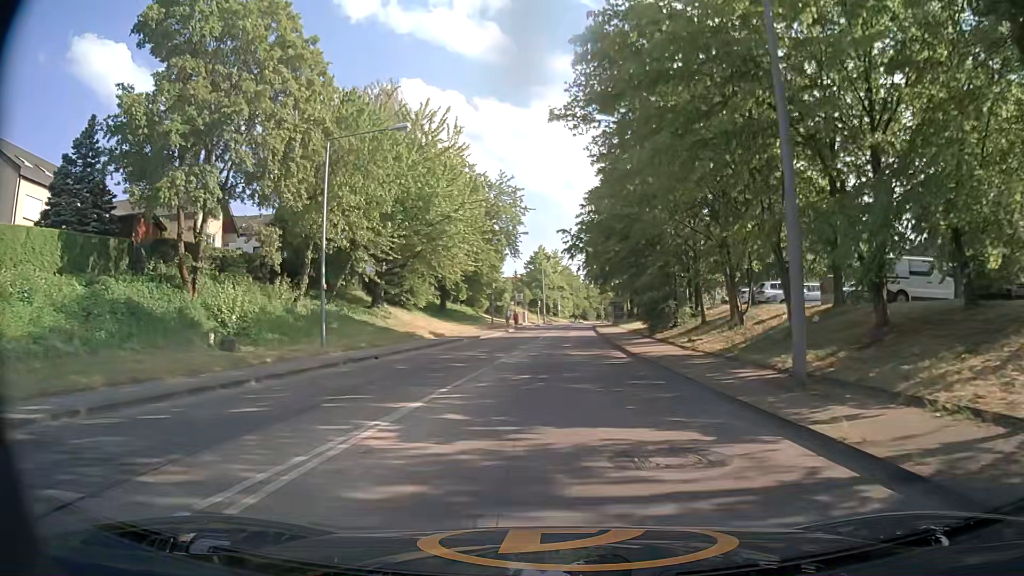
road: tertiary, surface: concrete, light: Day
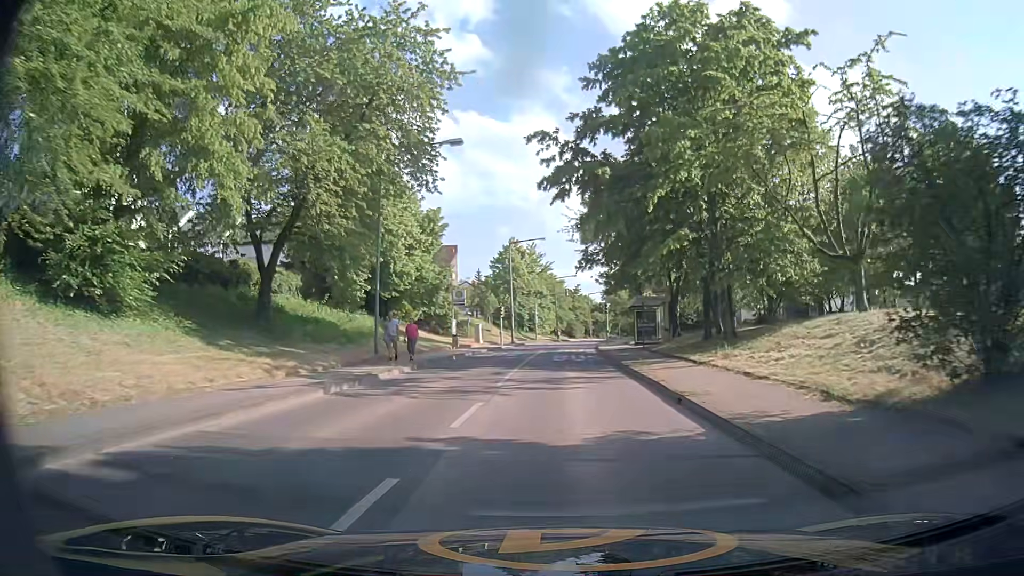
(+0.8, +34.9) m; +3°
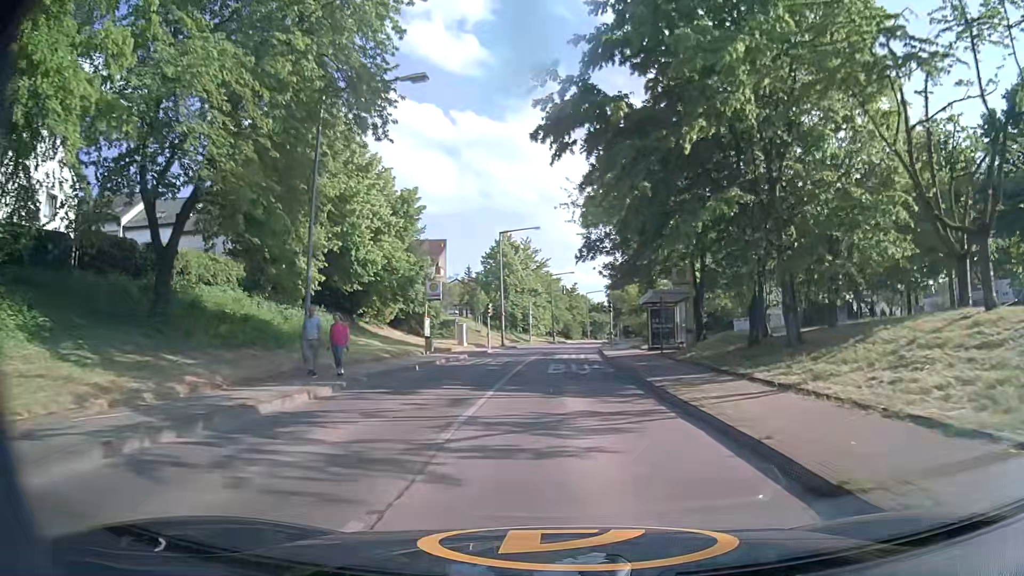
(-0.1, +7.3) m; 0°
(0, +10) (0, +20) (0, +30) (0, +40) (+1, +50) (+2, +60) (+3, +70) (+4, +80) (+5, +90) (+6, +100) m
